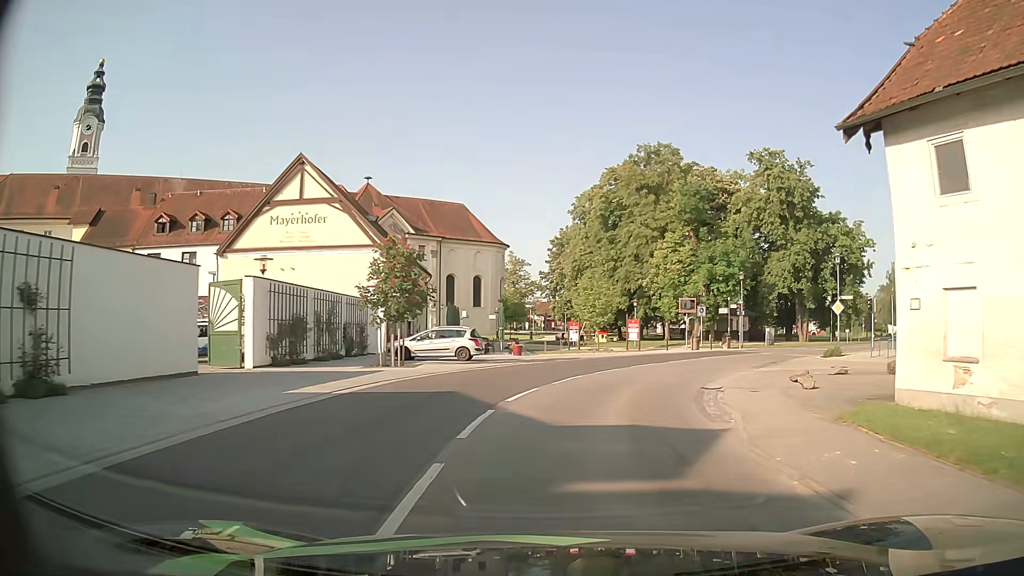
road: secondary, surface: asphalt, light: Day
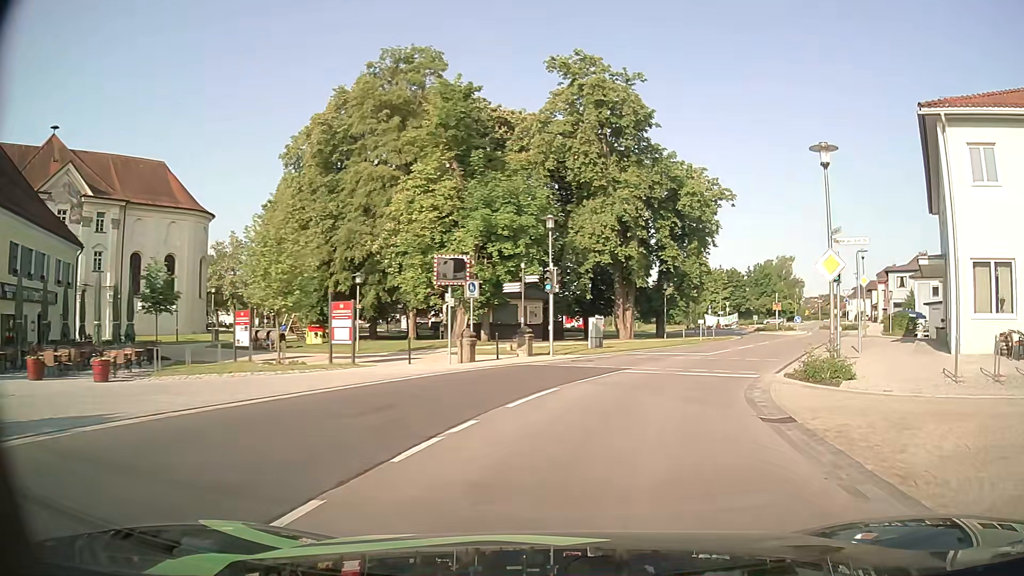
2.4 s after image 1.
(+3.4, +23.2) m; +20°
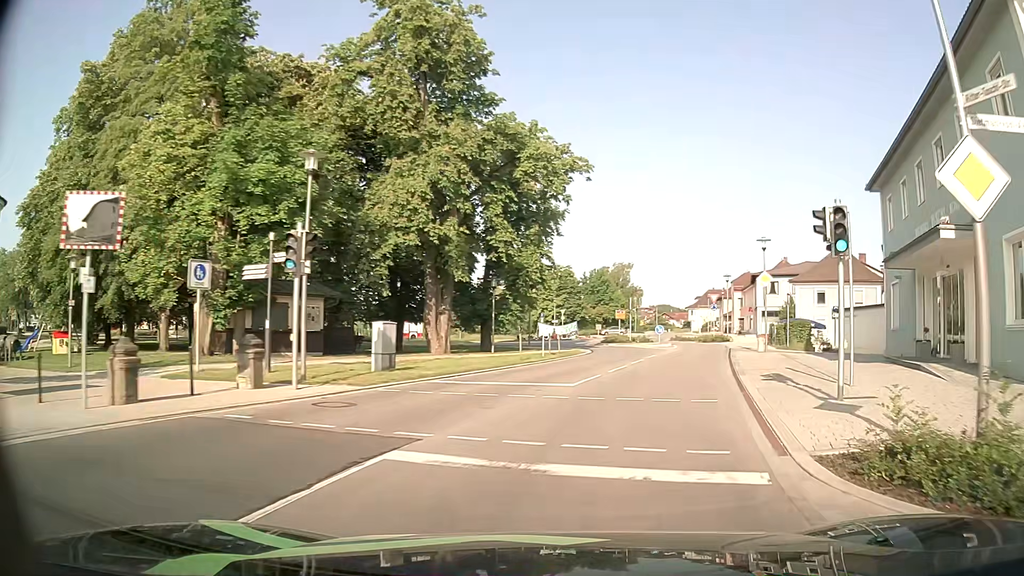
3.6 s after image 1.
(+1.5, +11.4) m; +15°
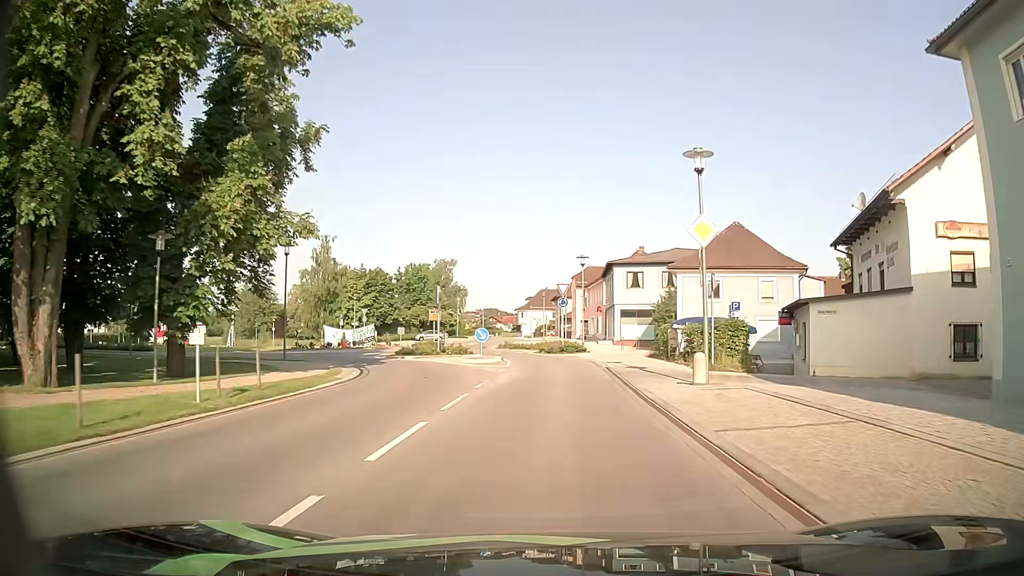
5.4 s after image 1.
(+2.8, +17.7) m; +15°
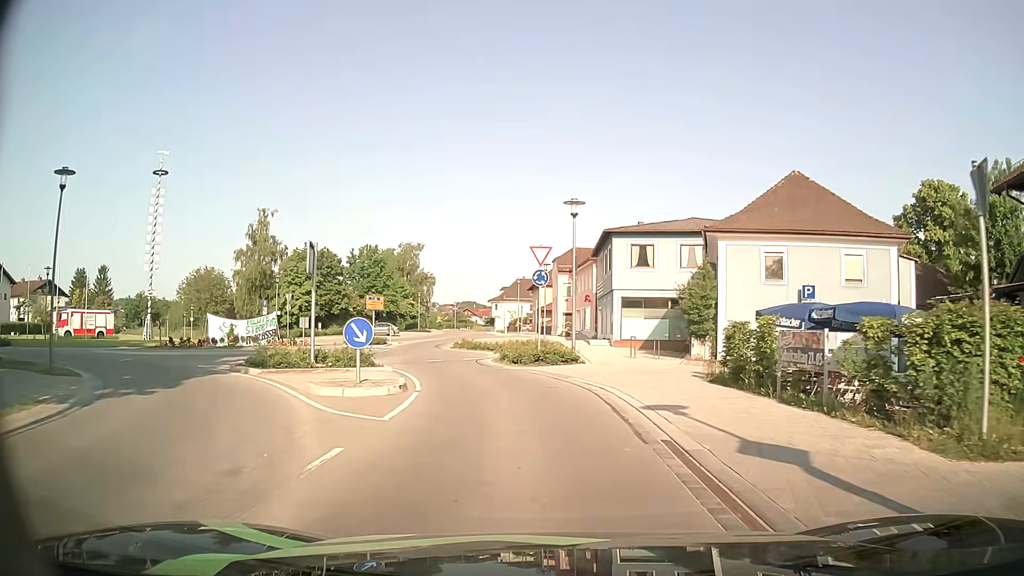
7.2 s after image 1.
(+0.5, +15.9) m; +3°
(-1, +10) (-2, +20) (-5, +29) (-7, +39) (-9, +49) (-10, +59) (-10, +69) (-10, +79) (-10, +89) (-11, +99) m
